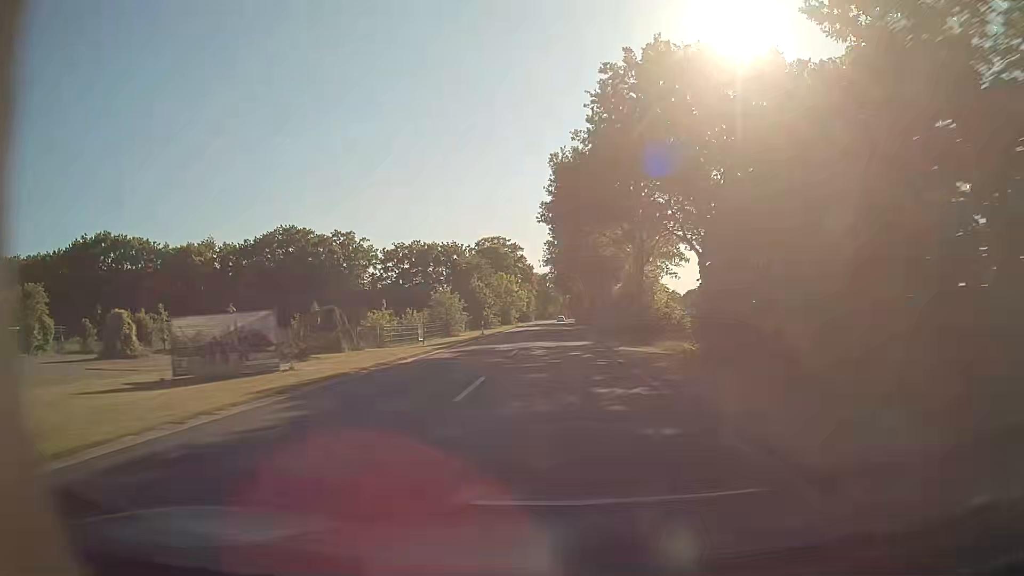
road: secondary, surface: asphalt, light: Day
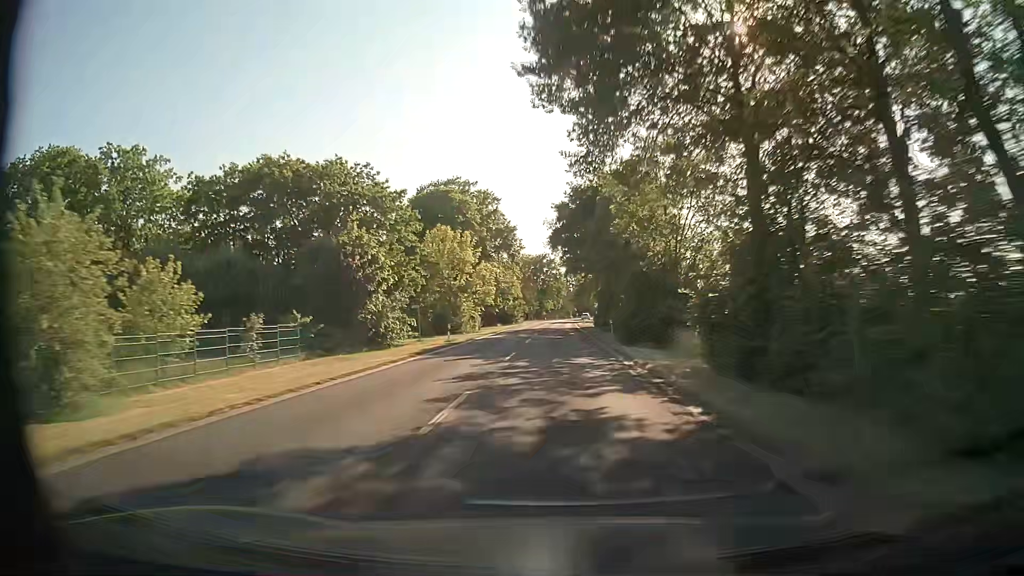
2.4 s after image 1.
(+0.1, +63.2) m; 0°
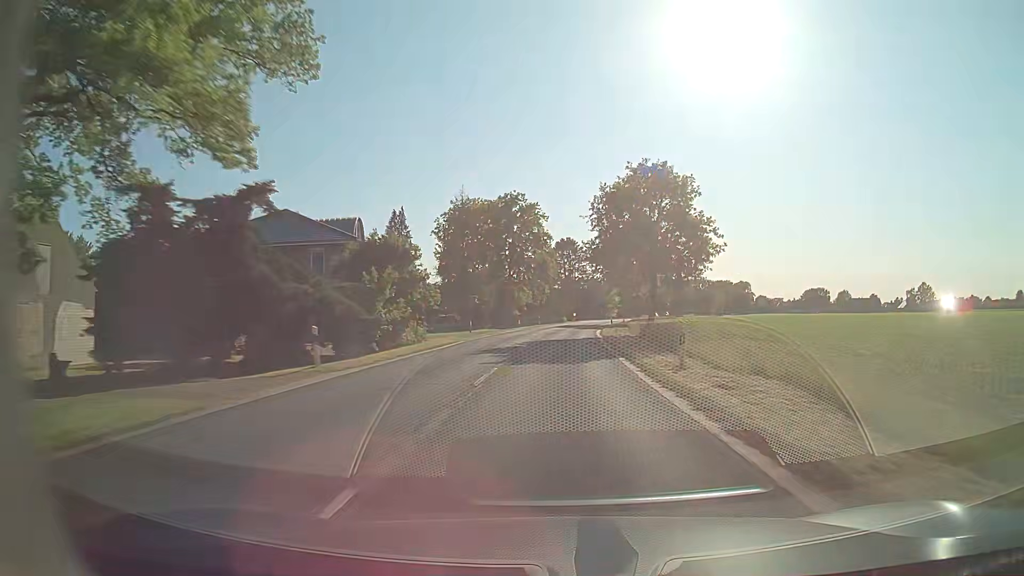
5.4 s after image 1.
(+0.3, +78.9) m; +1°
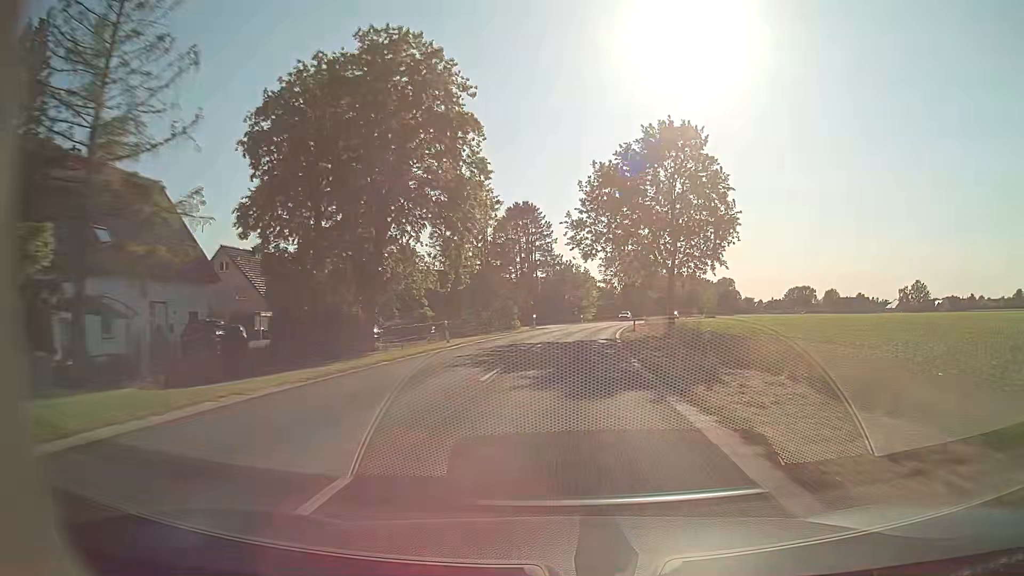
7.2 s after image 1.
(+1.2, +47.4) m; +3°
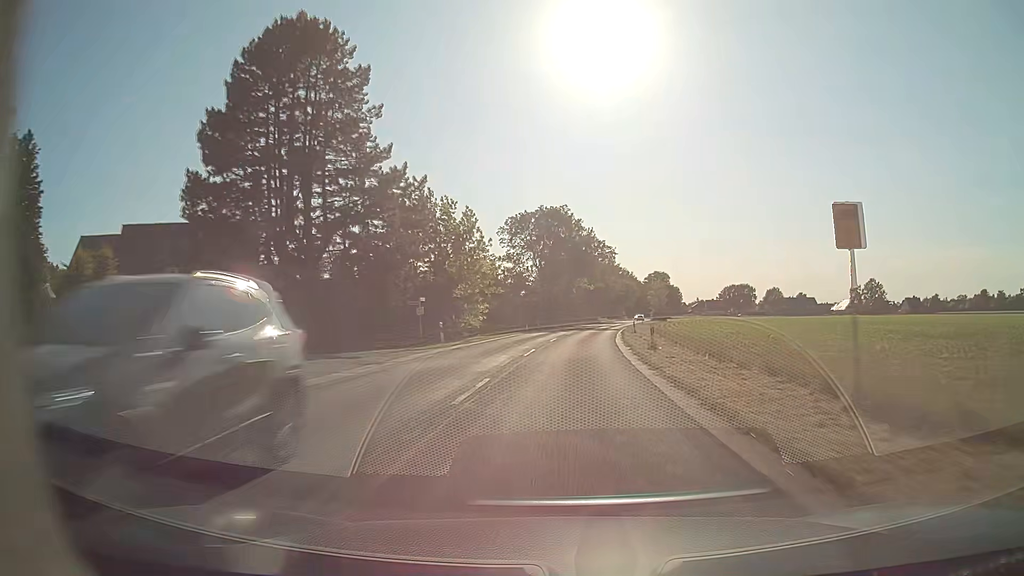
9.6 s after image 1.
(+4.5, +62.9) m; +8°
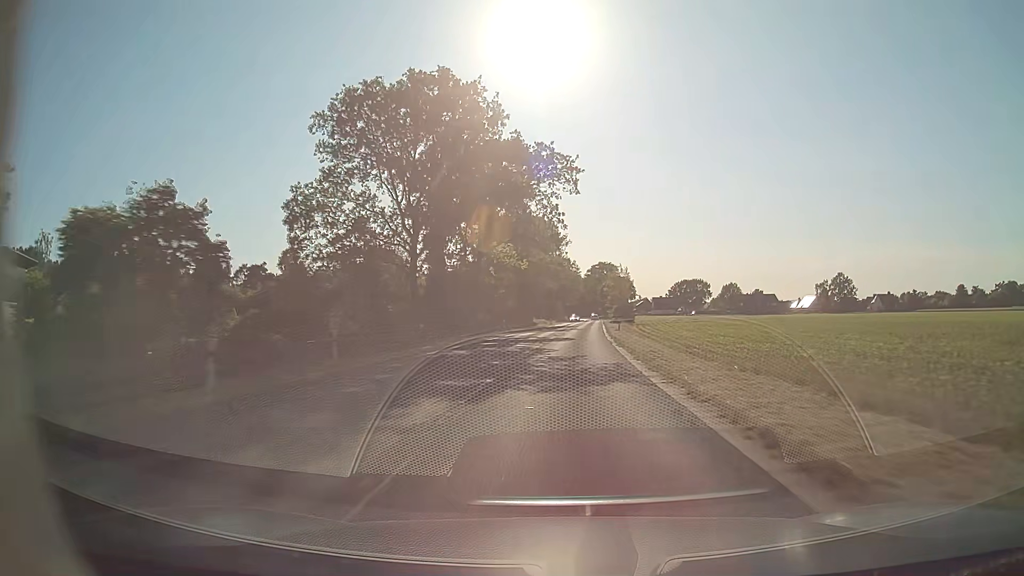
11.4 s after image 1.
(+2.4, +47.3) m; +6°
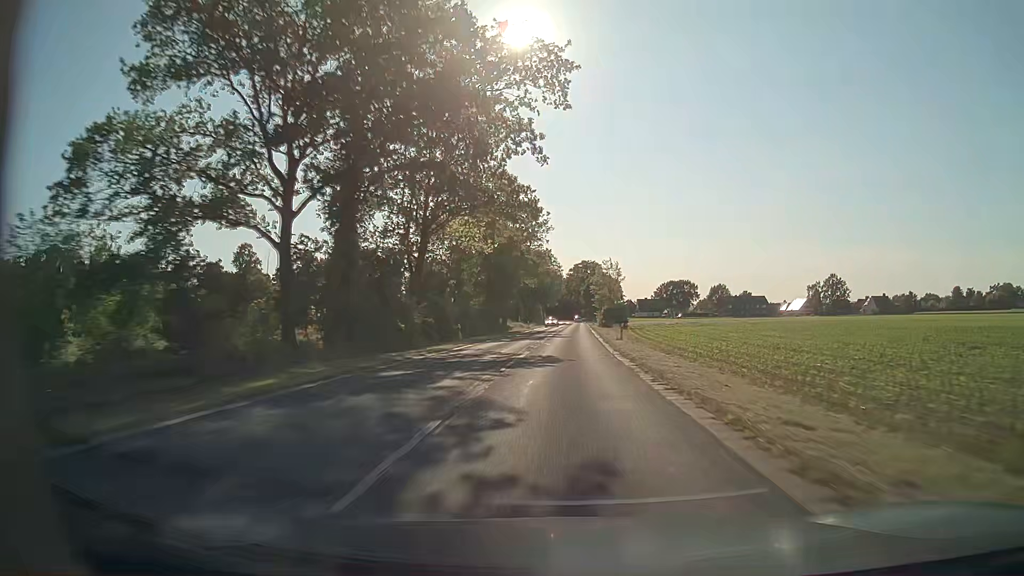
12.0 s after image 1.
(+0.2, +15.8) m; +2°
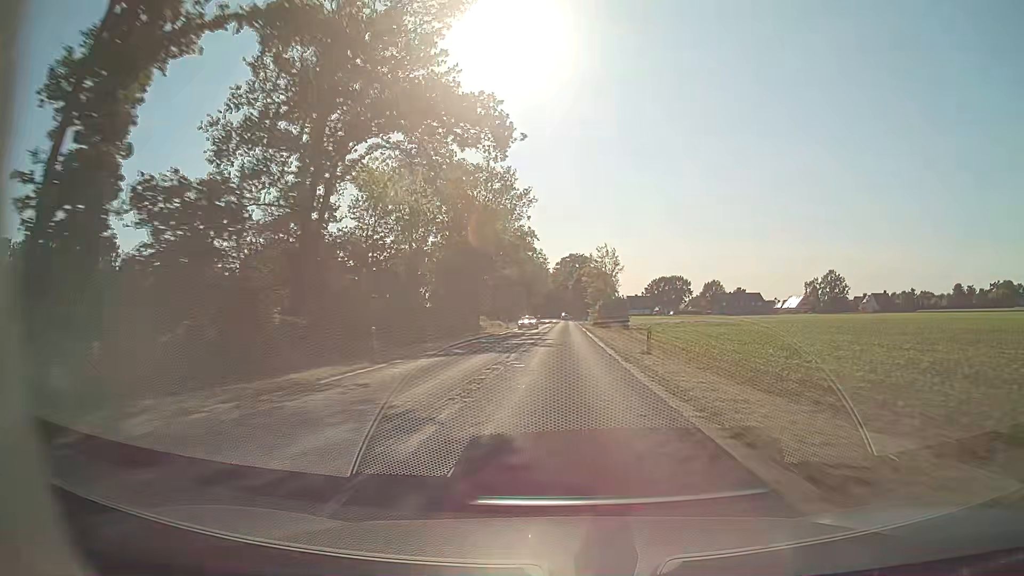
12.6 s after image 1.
(+0.2, +15.8) m; +1°
(0, +10) (0, +20) (0, +30) (0, +40) (0, +50) (0, +60) (0, +70) (0, +80) (+1, +90) (+1, +100) m
